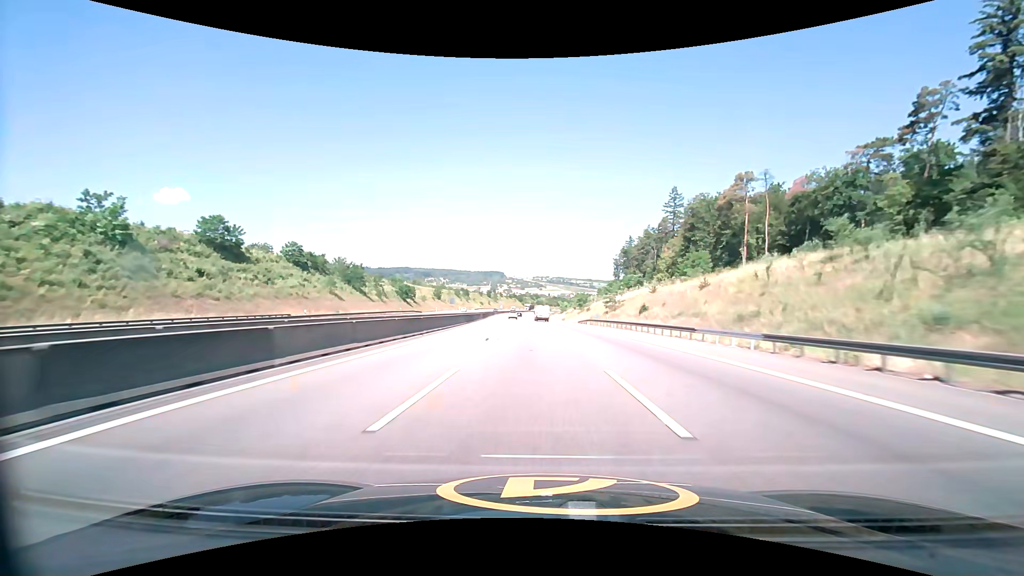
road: motorway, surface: asphalt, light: Day
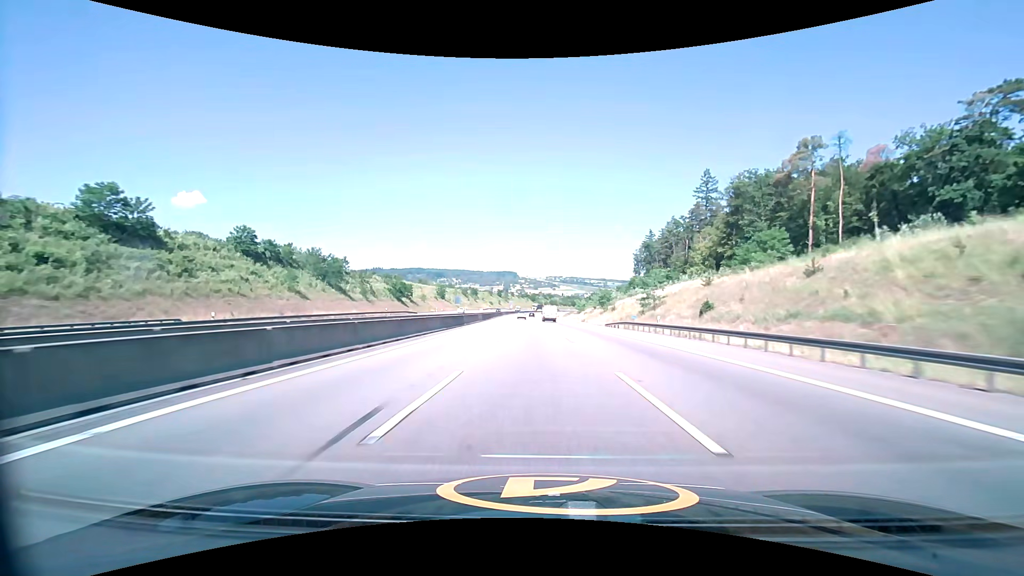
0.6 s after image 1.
(-0.3, +18.4) m; -2°
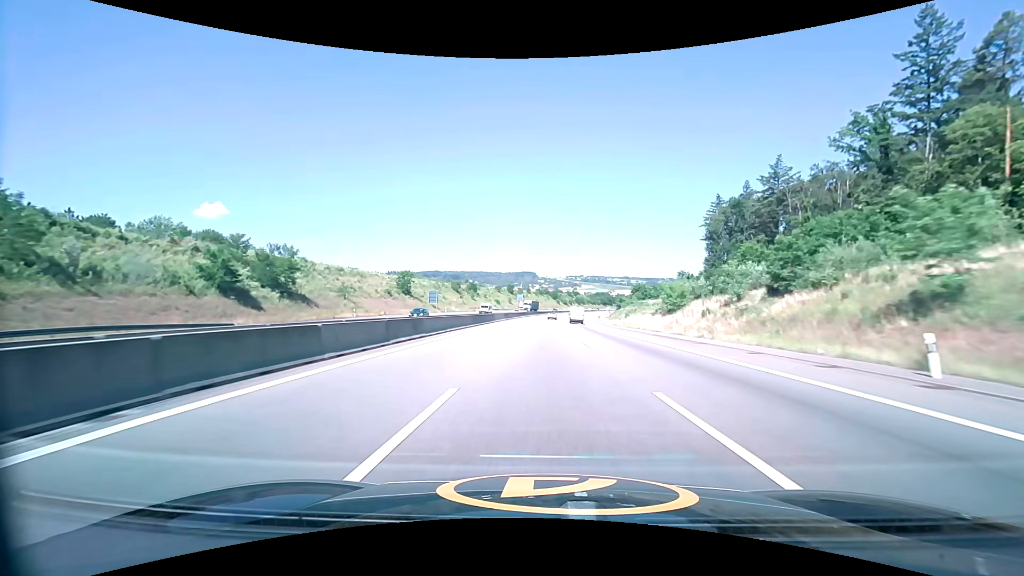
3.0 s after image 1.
(-2.2, +73.9) m; -3°
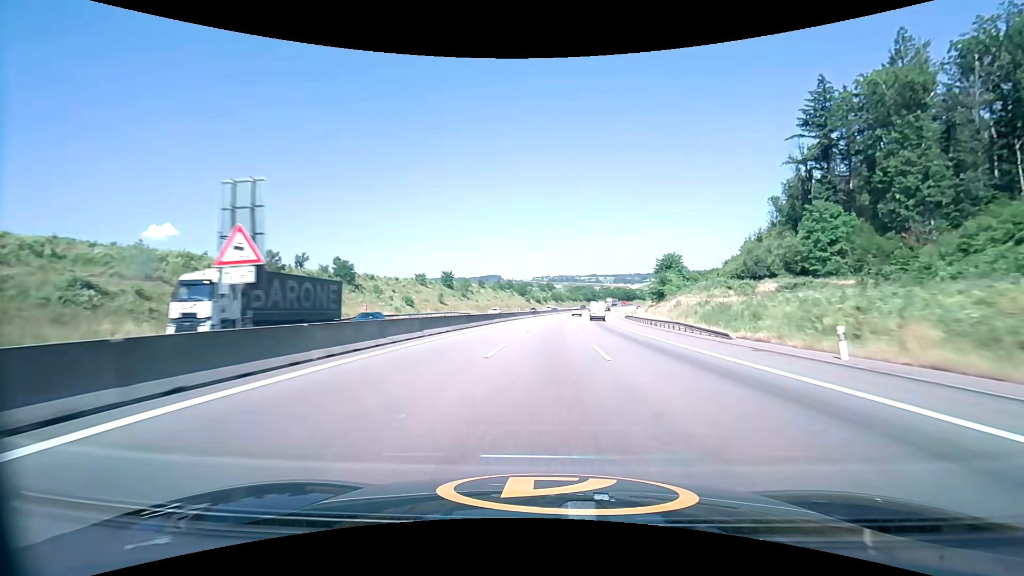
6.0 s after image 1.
(+2.3, +96.4) m; +4°
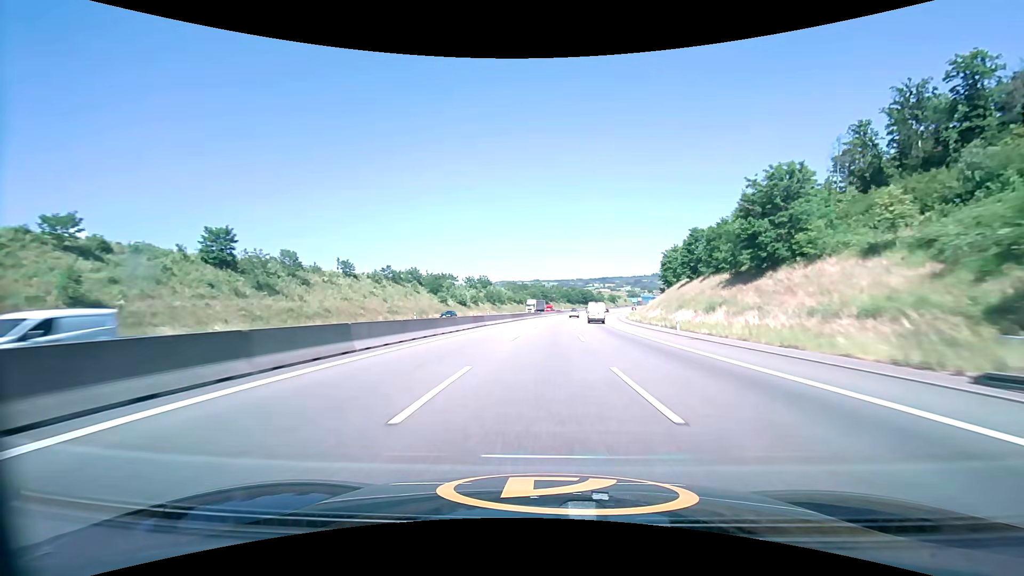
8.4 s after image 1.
(+4.2, +79.6) m; +6°
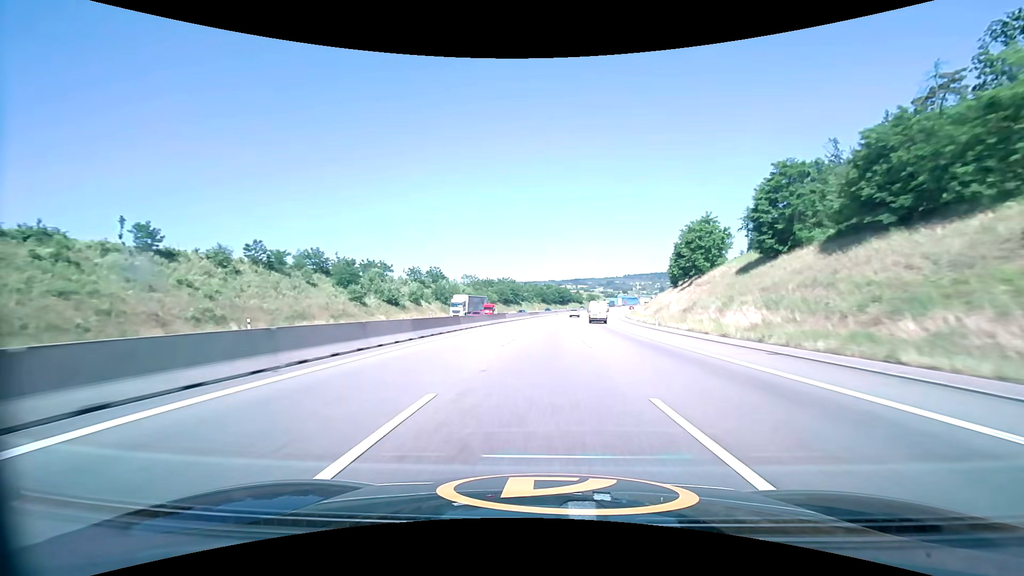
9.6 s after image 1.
(+1.1, +40.4) m; +3°
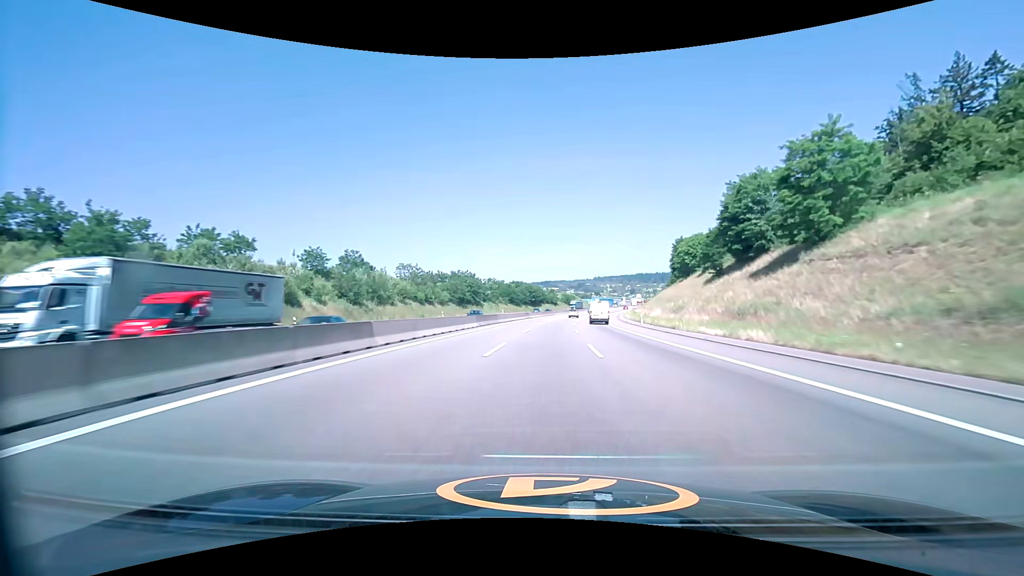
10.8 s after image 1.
(+1.2, +40.6) m; +3°
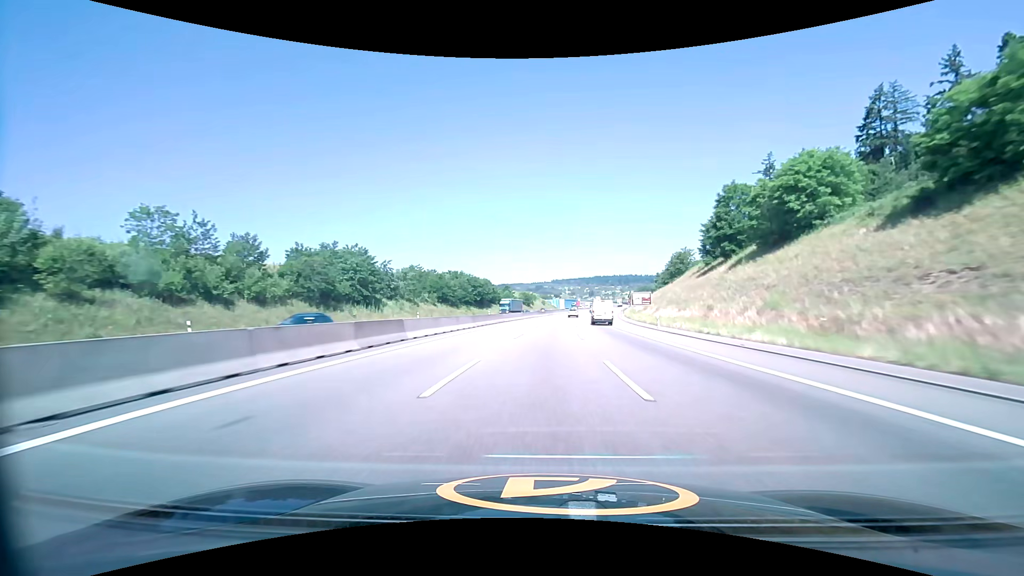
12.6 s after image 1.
(+2.5, +61.1) m; +5°
(0, +10) (0, +20) (+1, +30) (+1, +40) (+2, +50) (+2, +60) (+3, +70) (+4, +80) (+5, +90) (+7, +100) m
